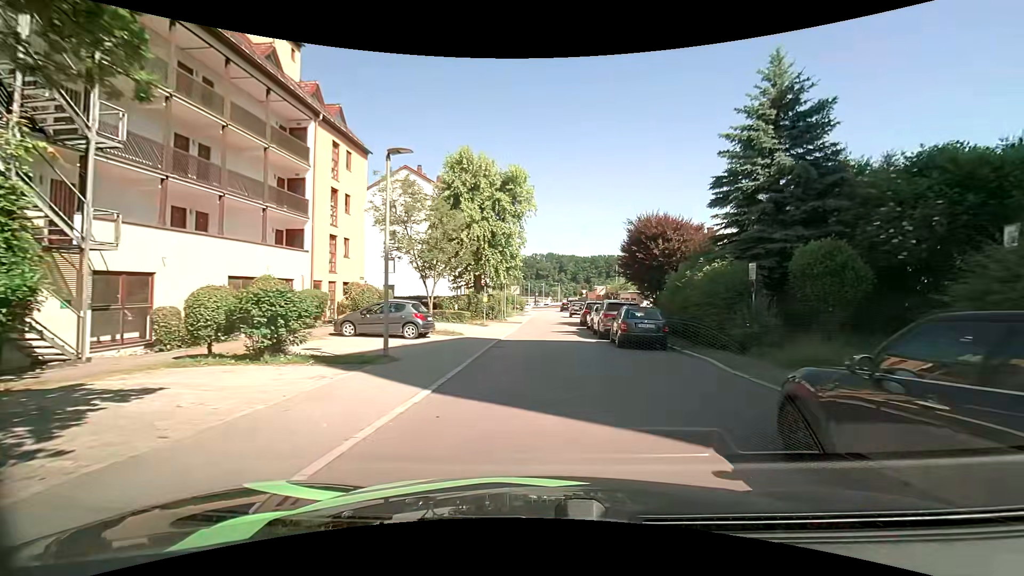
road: residential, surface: asphalt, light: Day
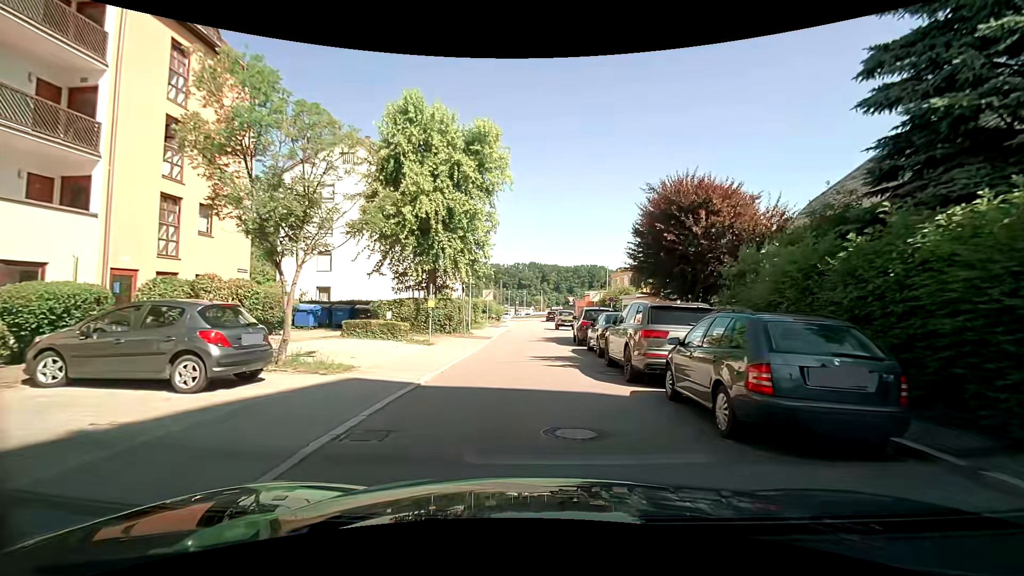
(+0.4, +11.2) m; +2°
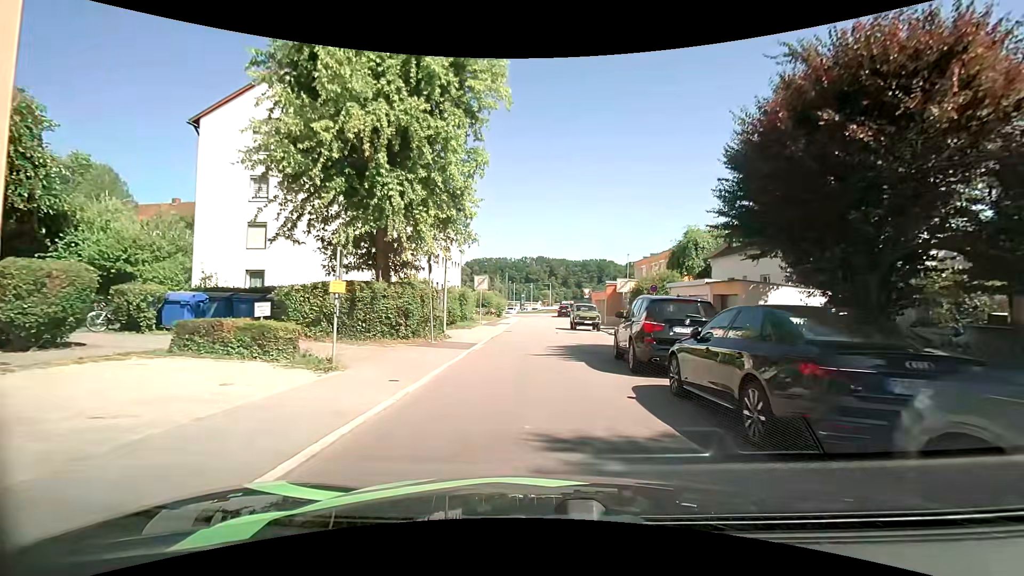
(0.0, +10.9) m; 0°
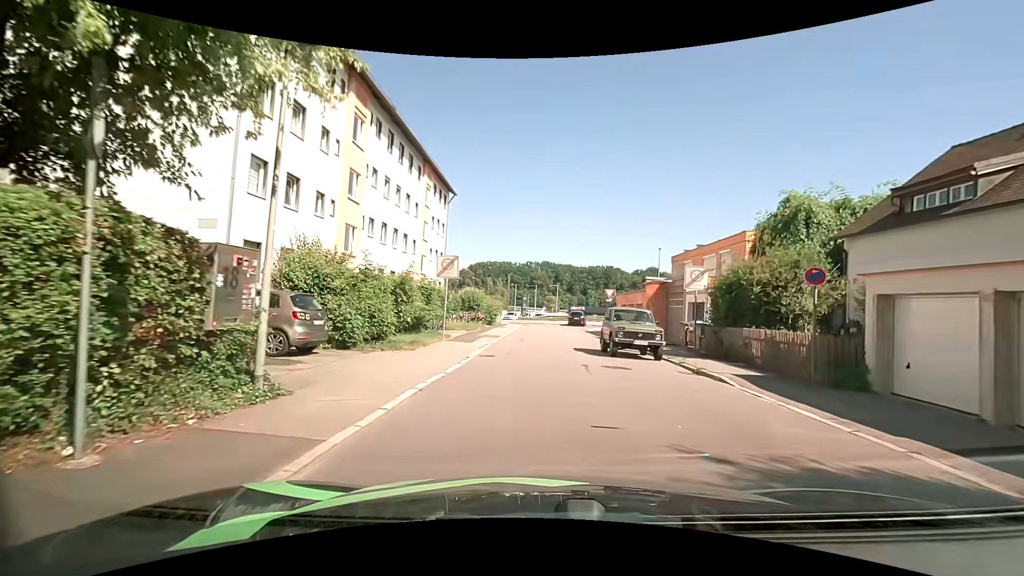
(+0.1, +14.3) m; -1°
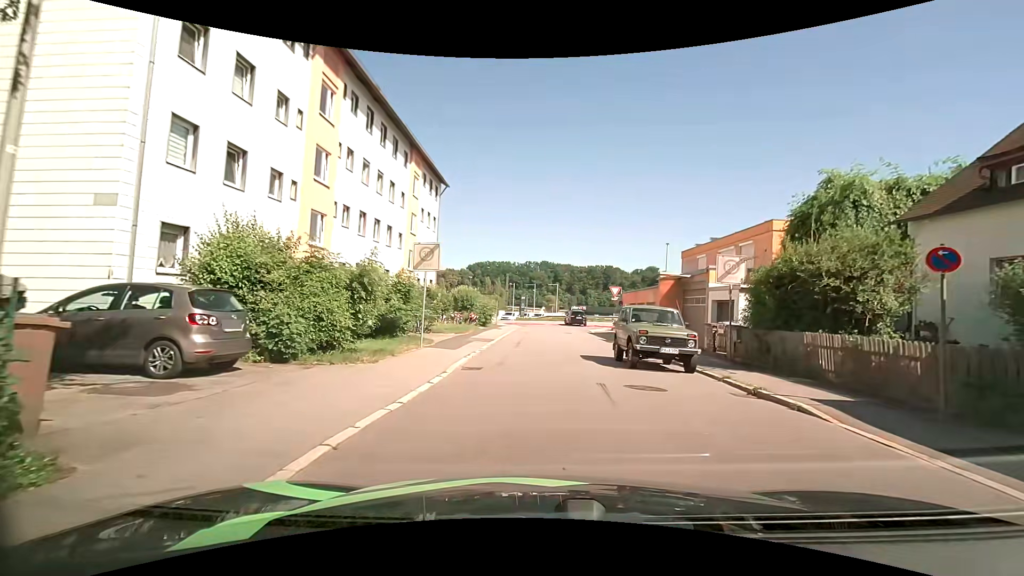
(+0.1, +3.5) m; +1°
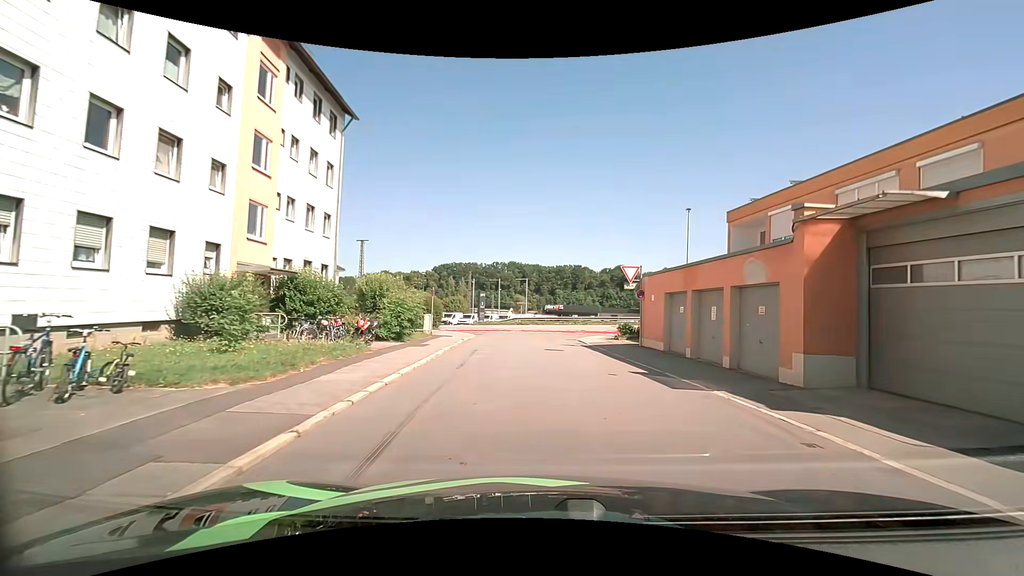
(+0.2, +16.5) m; +3°
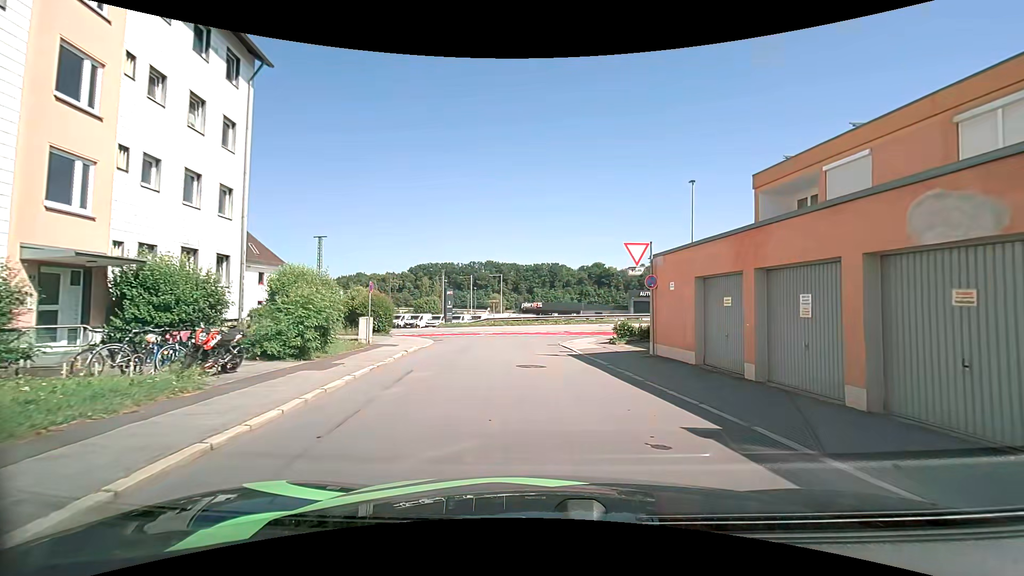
(+0.2, +6.4) m; +2°
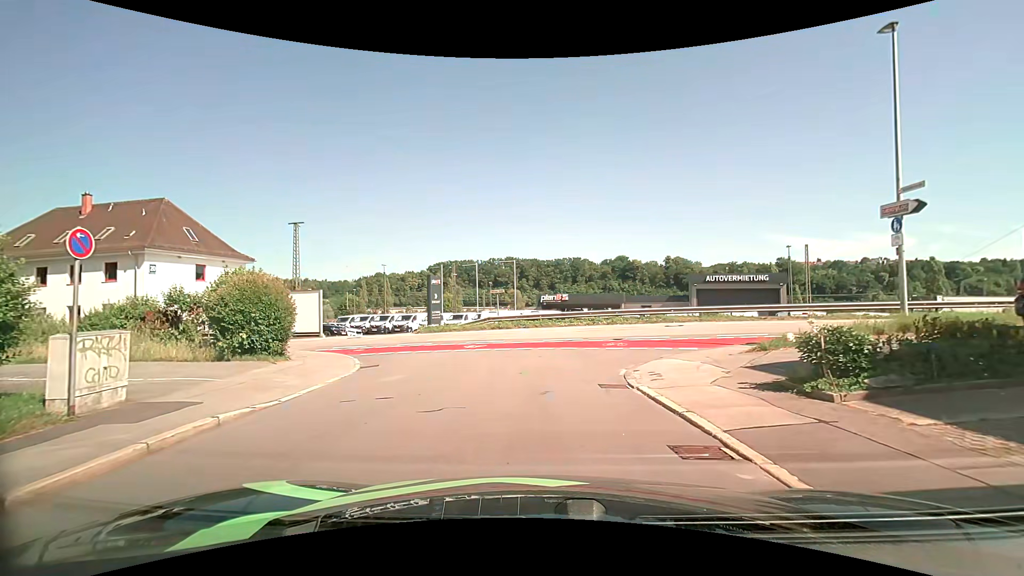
(0.0, +13.7) m; -1°
